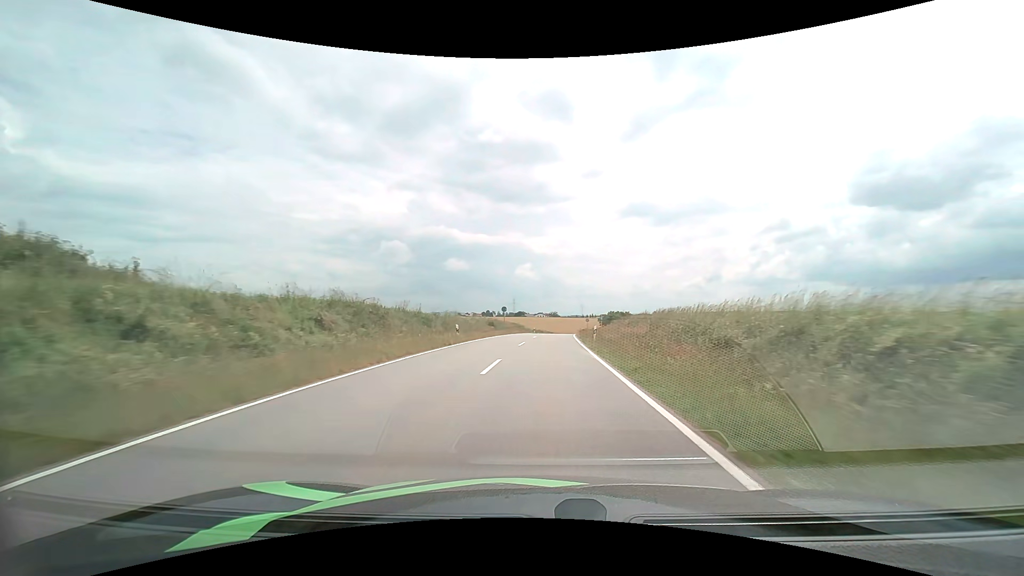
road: tertiary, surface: asphalt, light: Day
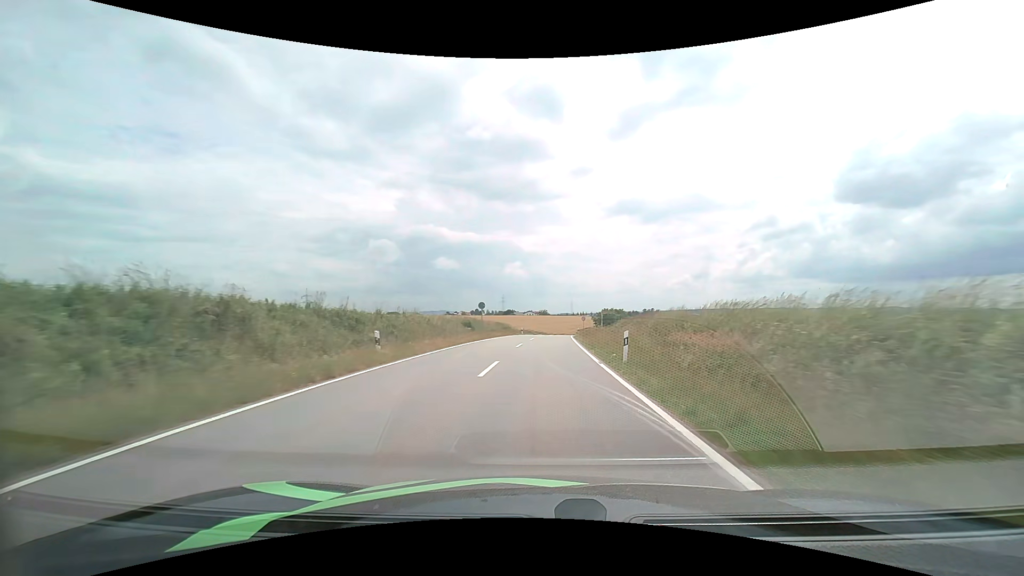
(+0.1, +12.7) m; +1°
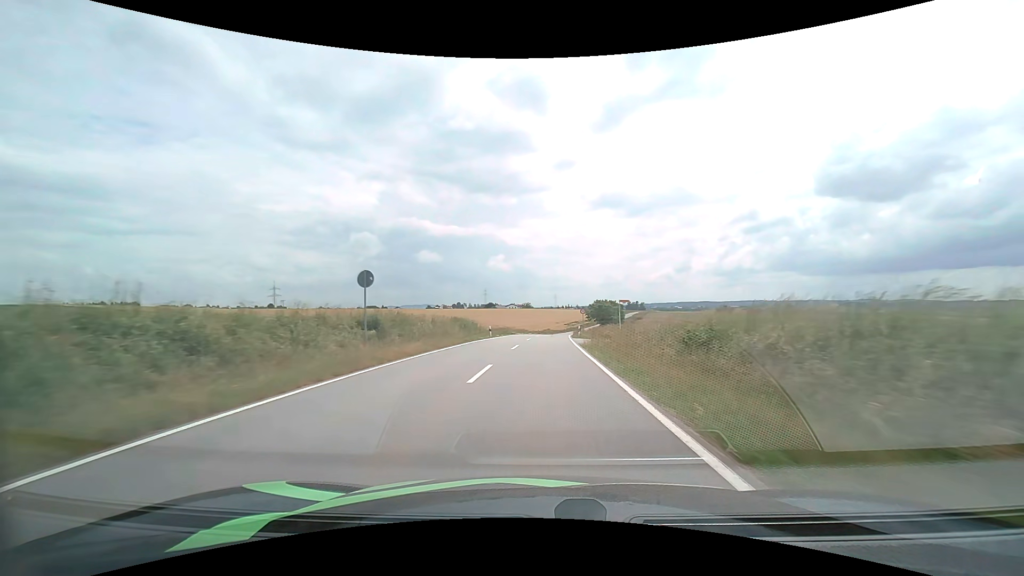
(+0.5, +25.8) m; +2°
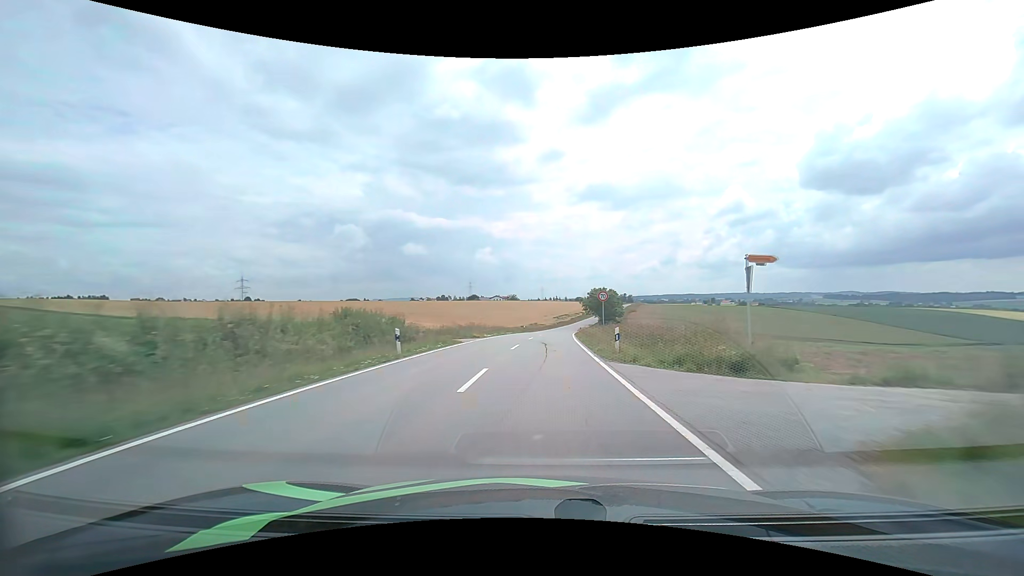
(+0.3, +26.0) m; +1°
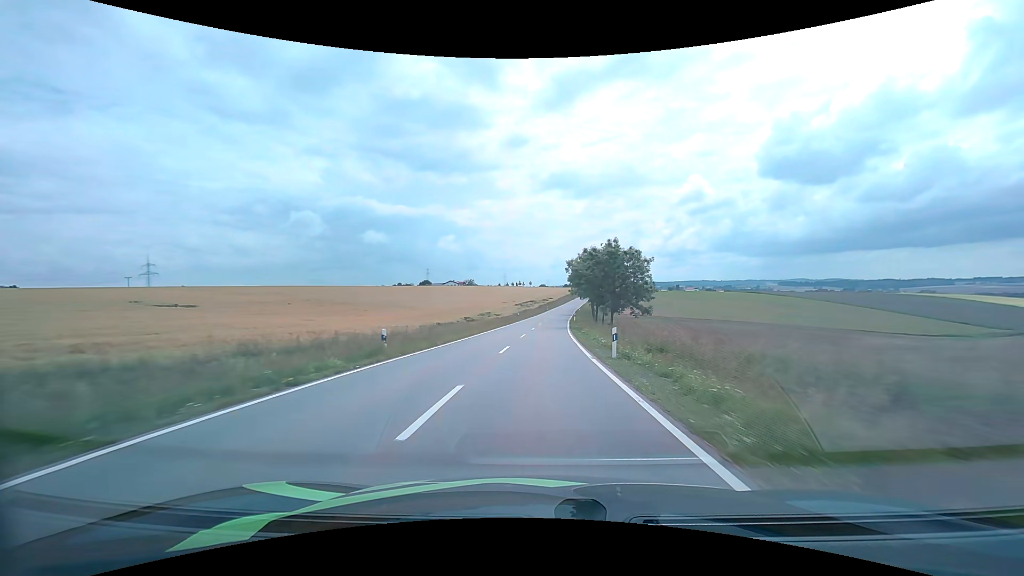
(+2.0, +52.7) m; +4°
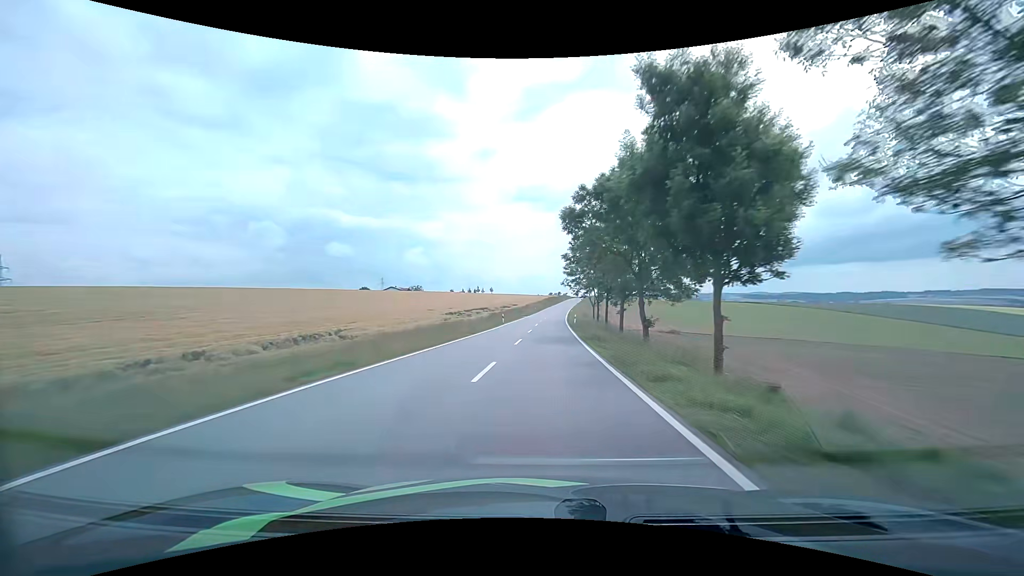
(+2.5, +69.4) m; +4°
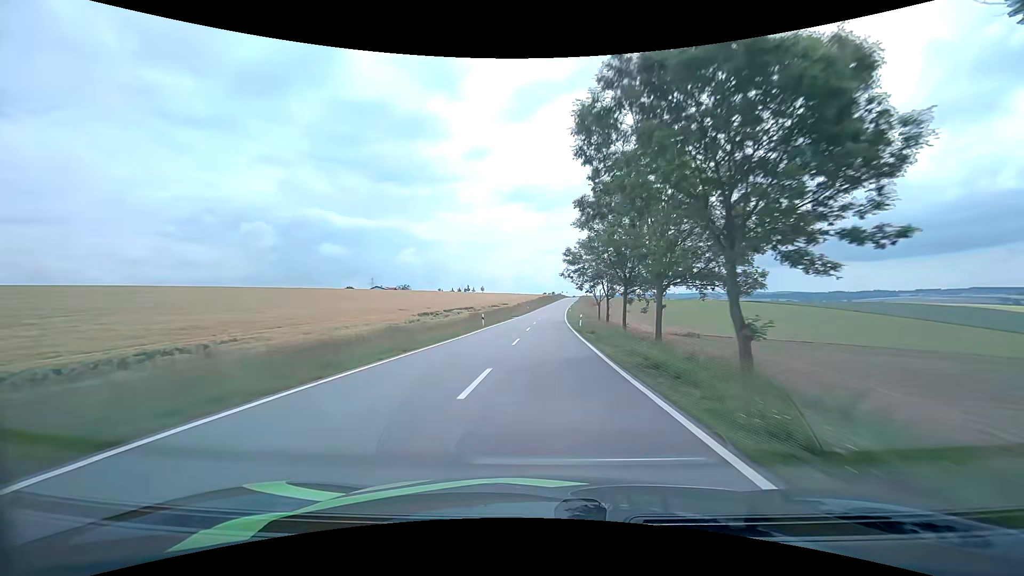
(+0.1, +14.4) m; +1°
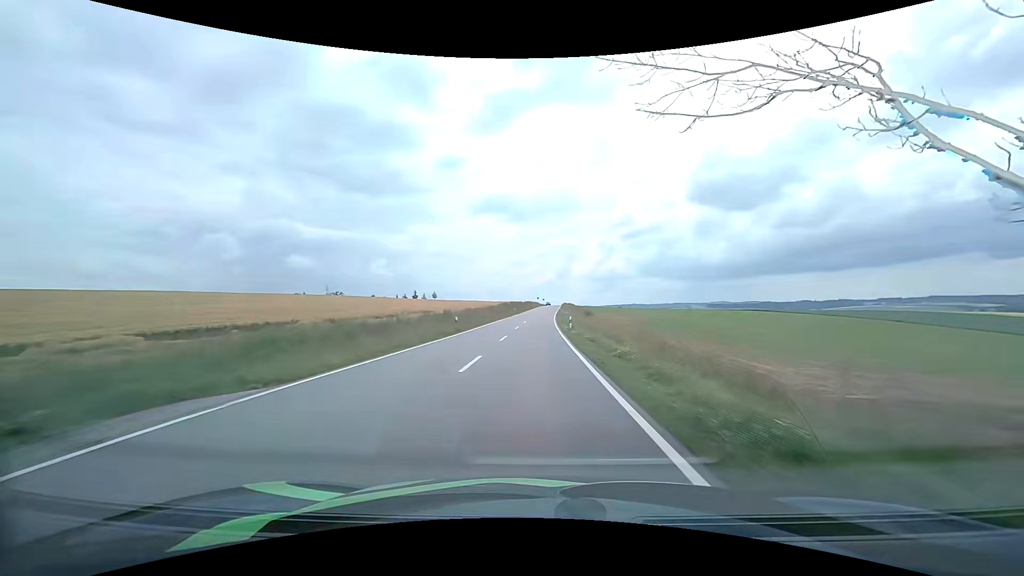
(+1.7, +58.2) m; +3°
(0, +10) (0, +20) (0, +30) (0, +40) (0, +50) (0, +60) (+1, +70) (+1, +80) (+1, +90) (+2, +100) m
